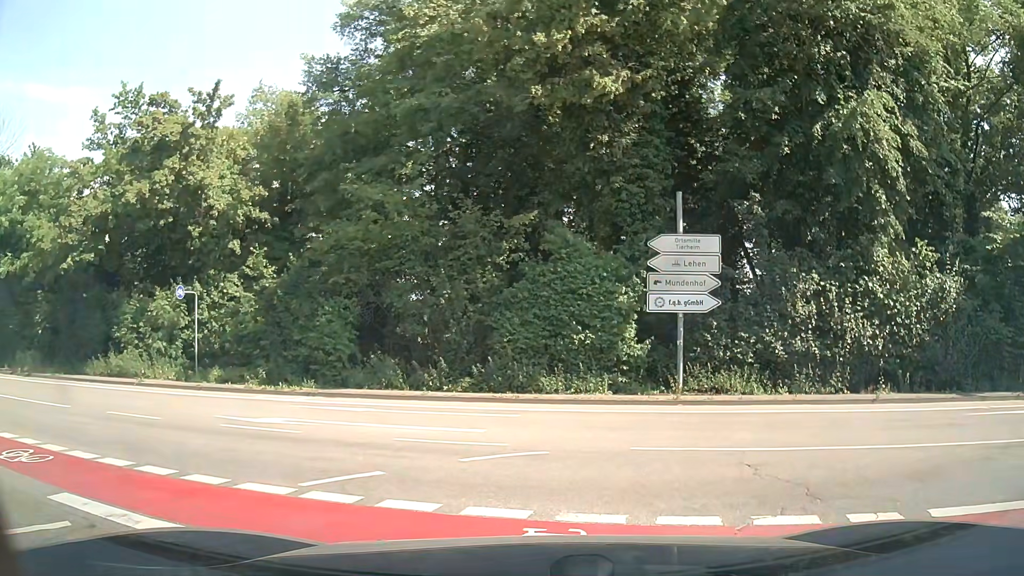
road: trunk_link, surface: asphalt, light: Day
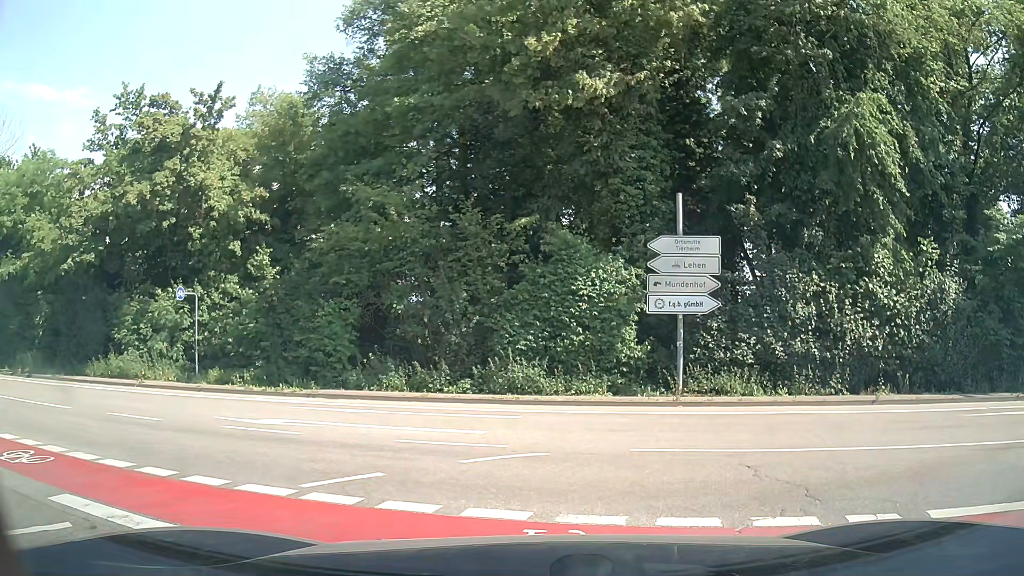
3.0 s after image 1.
(0.0, +0.1) m; 0°
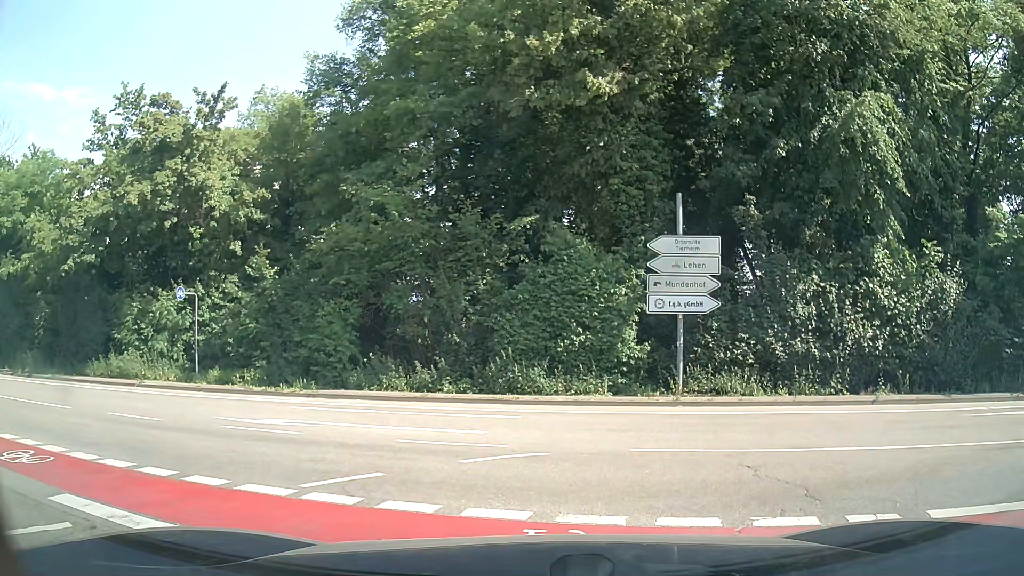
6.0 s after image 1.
(0.0, 0.0) m; 0°
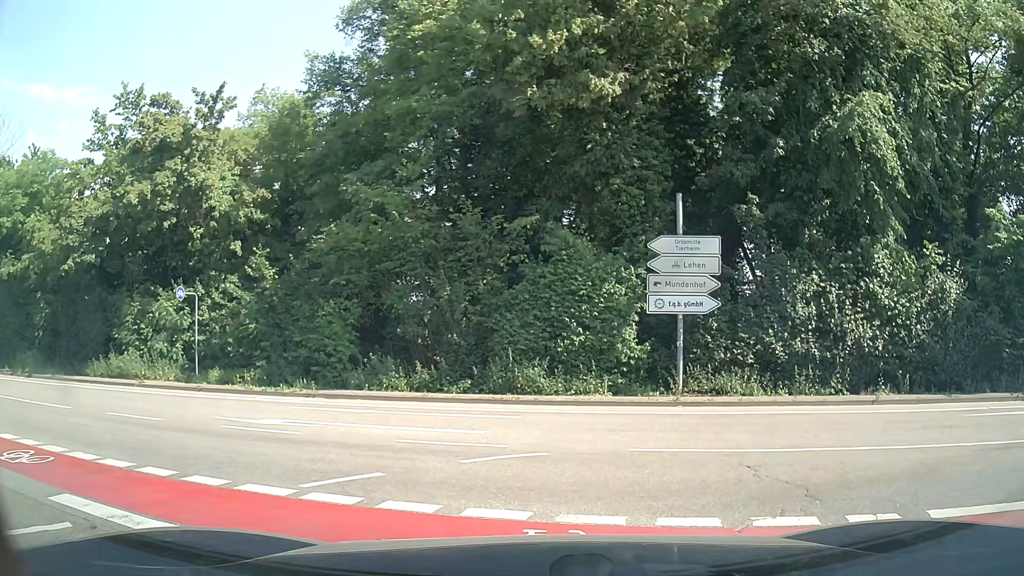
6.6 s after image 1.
(0.0, 0.0) m; 0°
